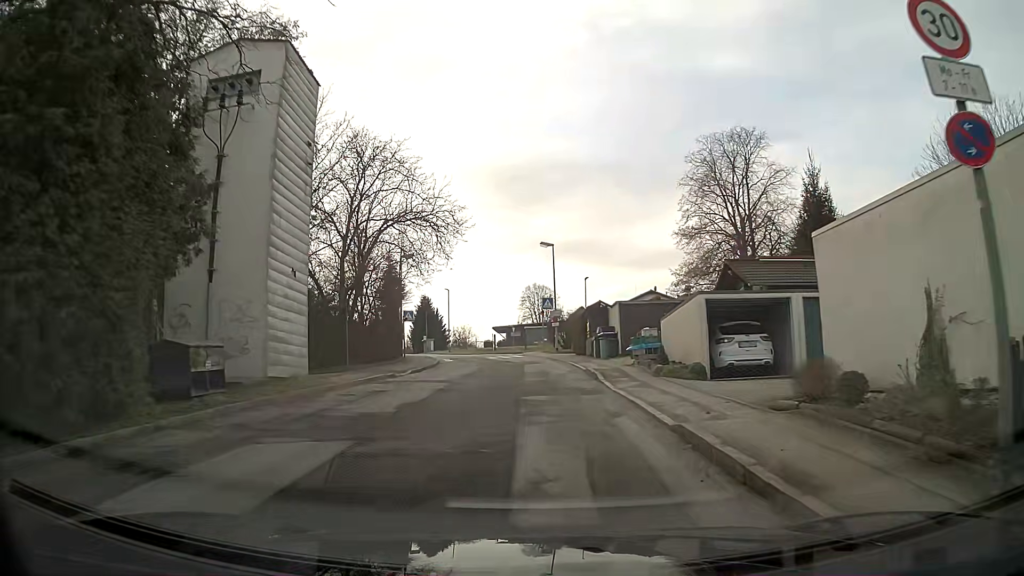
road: unclassified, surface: asphalt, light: Day
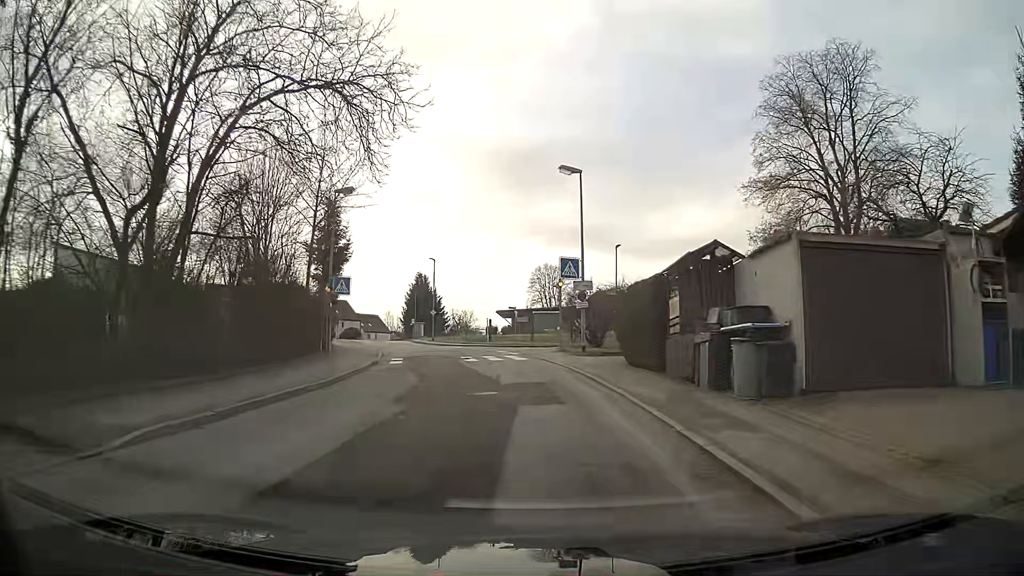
(-0.1, +20.3) m; -2°
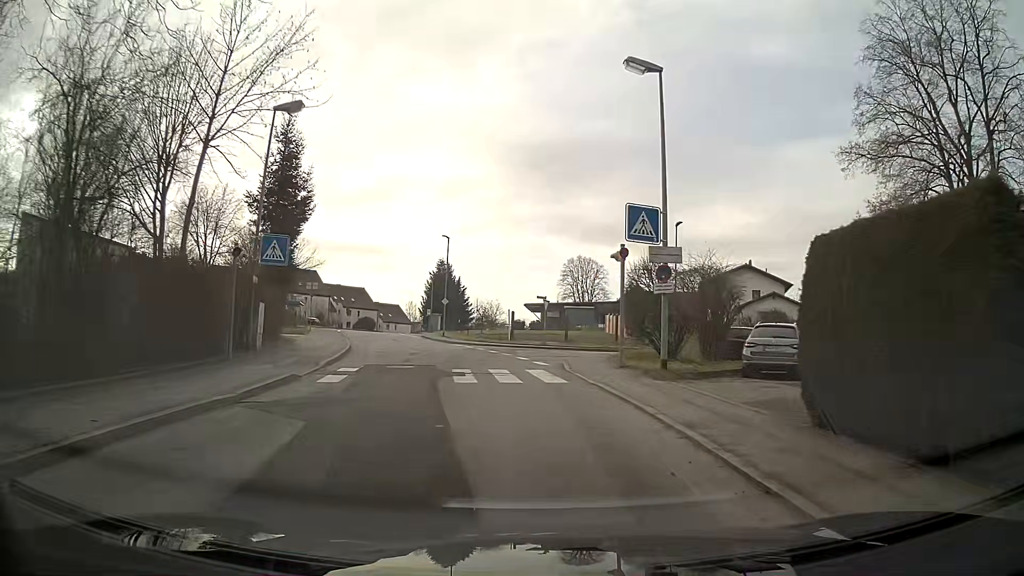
(-0.2, +12.1) m; -3°
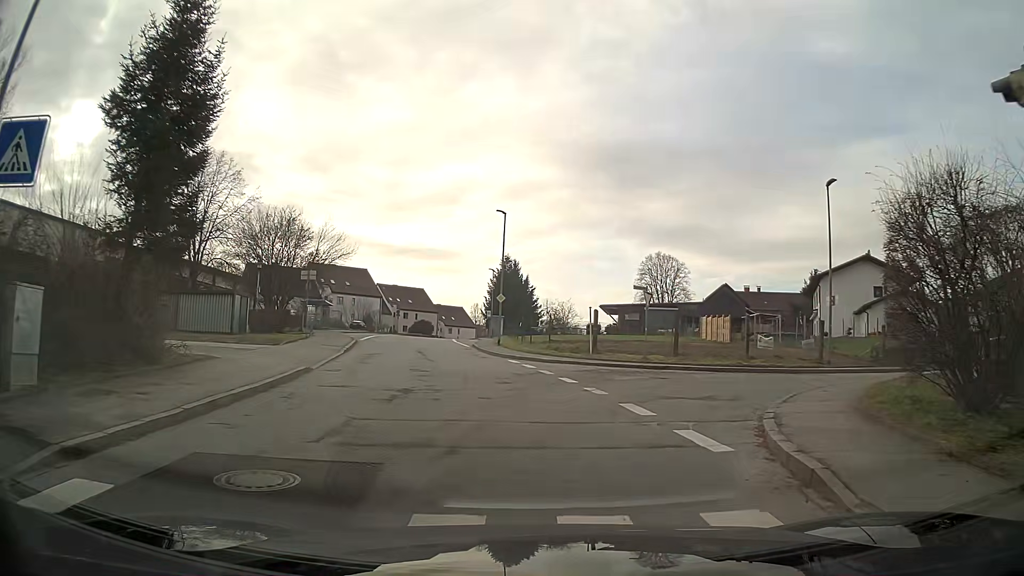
(-0.7, +13.9) m; -5°
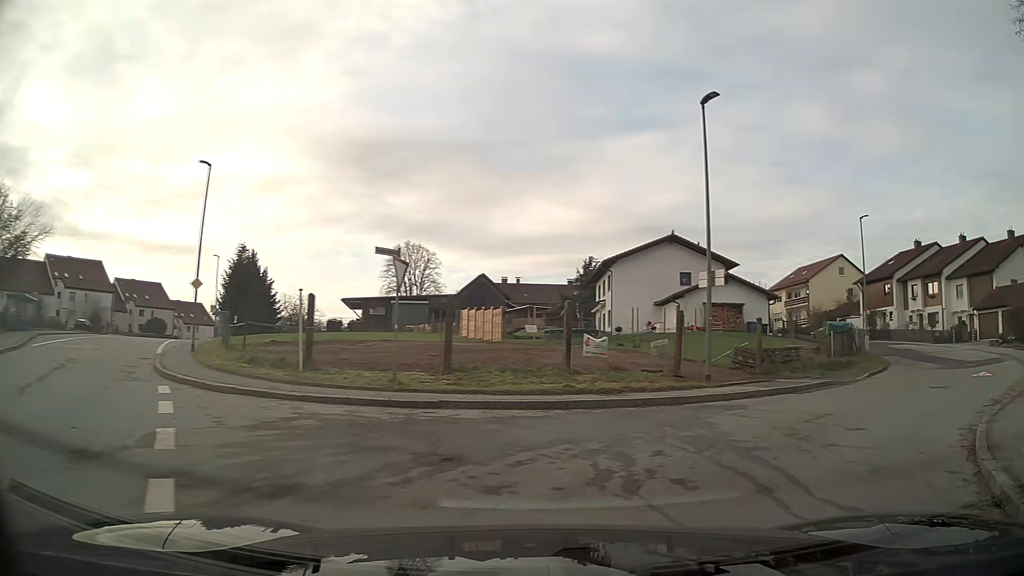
(+1.9, +11.7) m; +27°
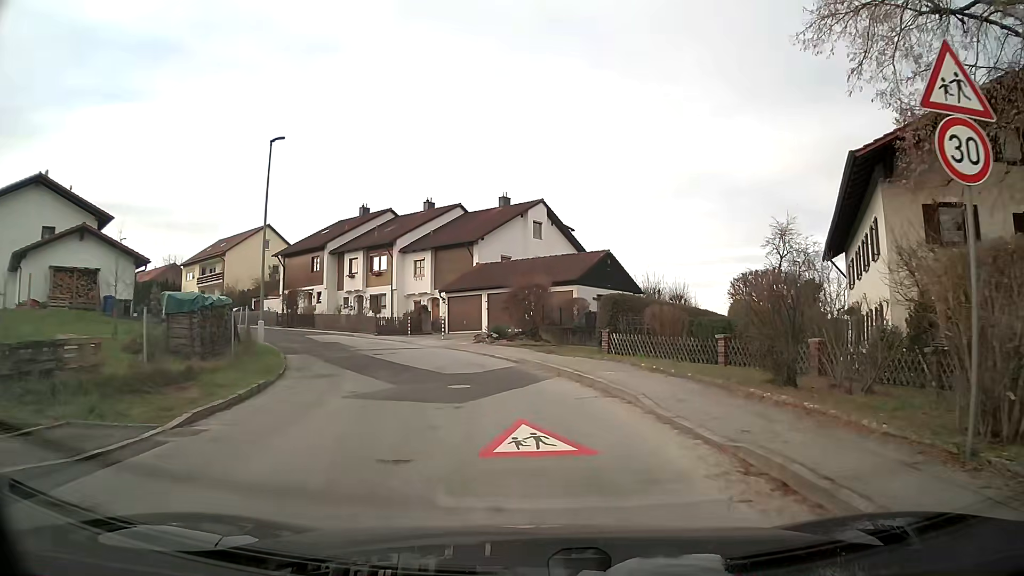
(+7.2, +13.7) m; +41°
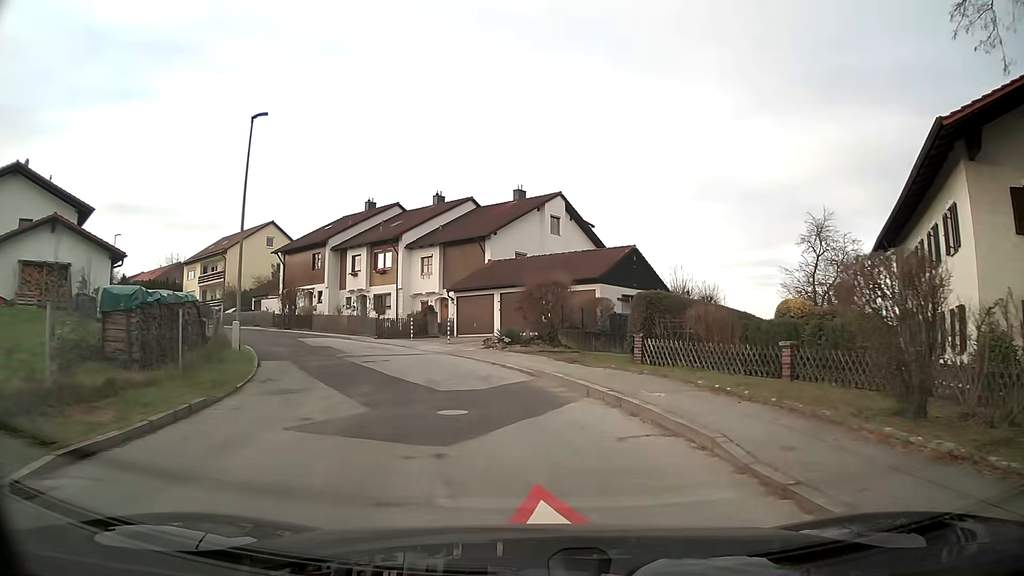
(-0.1, +3.7) m; -2°
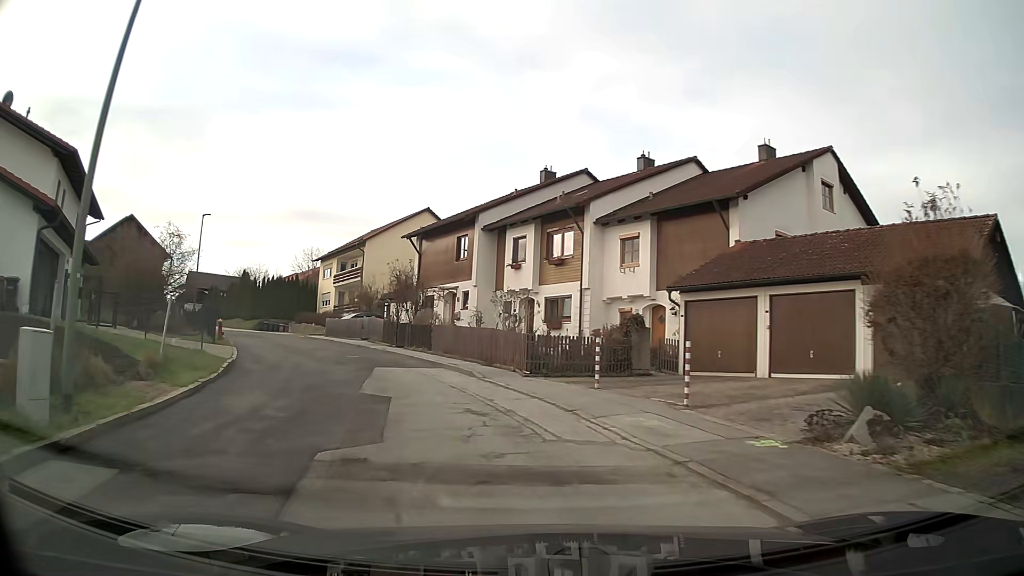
(-2.4, +16.4) m; -18°
(-1, +10) (-4, +19) (-8, +29) (-13, +37) (-18, +46) (-24, +54) (-29, +63) (-35, +71) (-41, +79) (-48, +86) m
